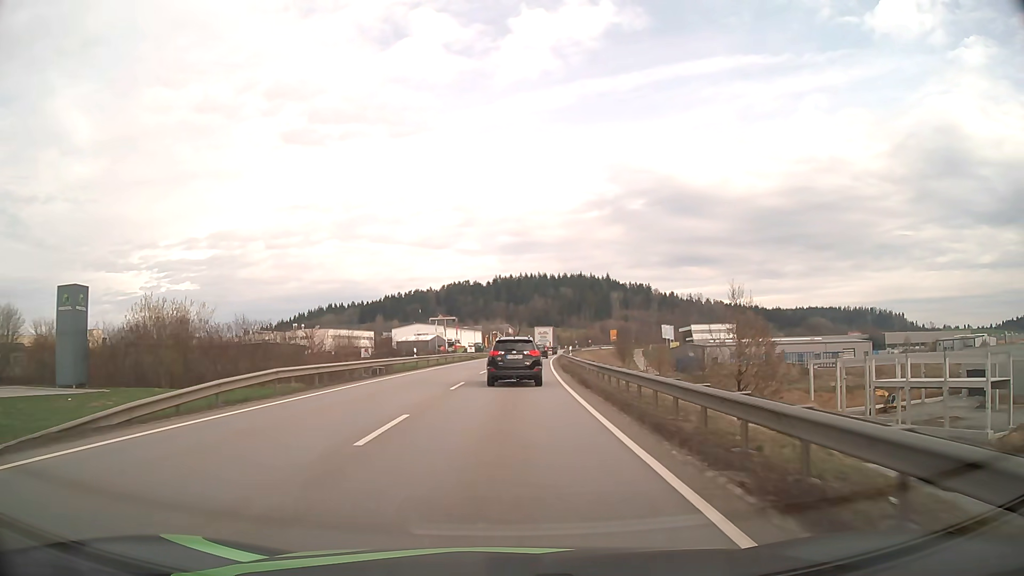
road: primary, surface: asphalt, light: Day
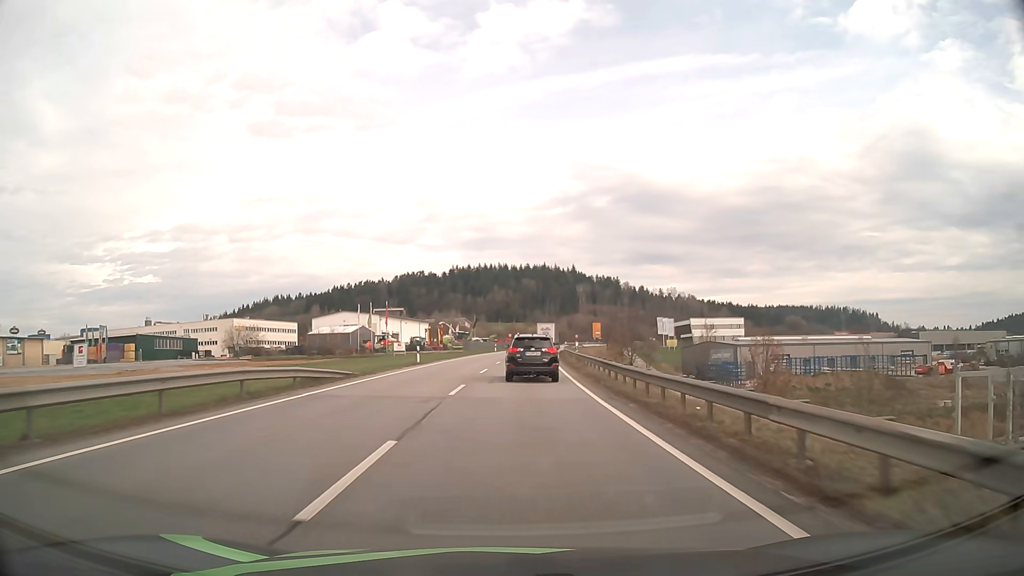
(+1.2, +51.6) m; +3°
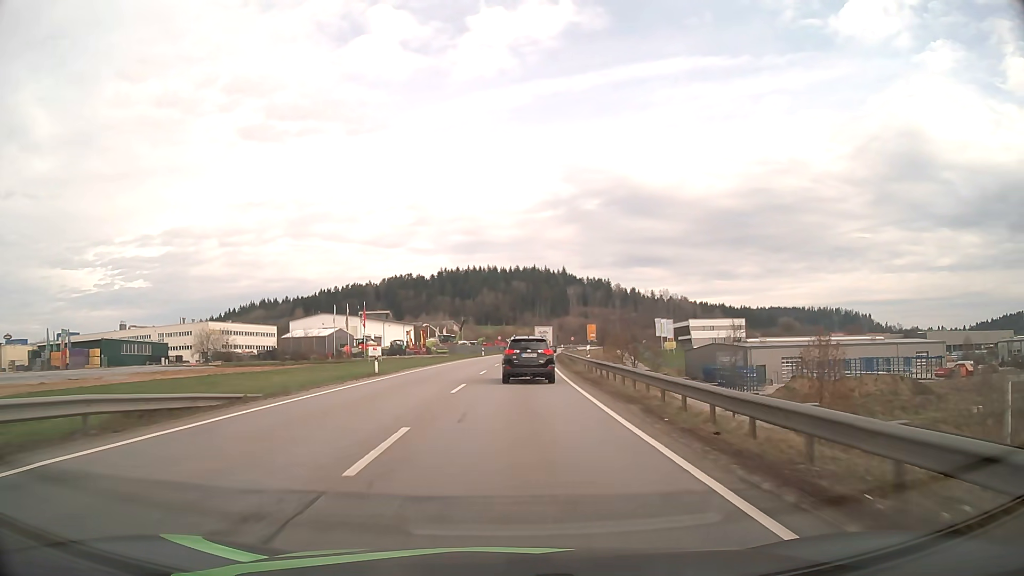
(+0.1, +10.4) m; +1°
(0, +10) (0, +20) (0, +30) (+1, +40) (+1, +50) (+2, +60) (+3, +70) (+3, +80) (+4, +90) (+5, +100) m
